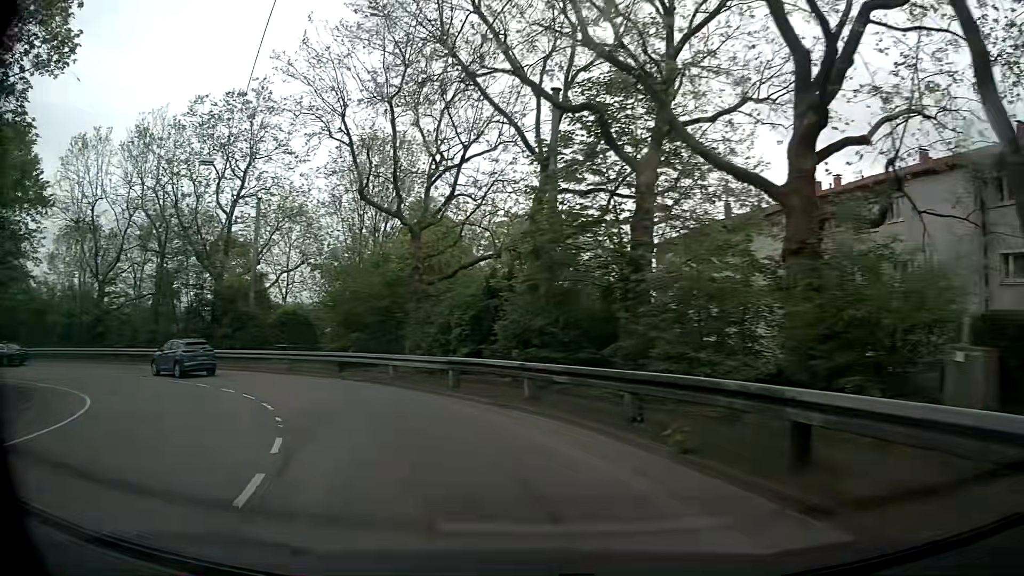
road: secondary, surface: asphalt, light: Day
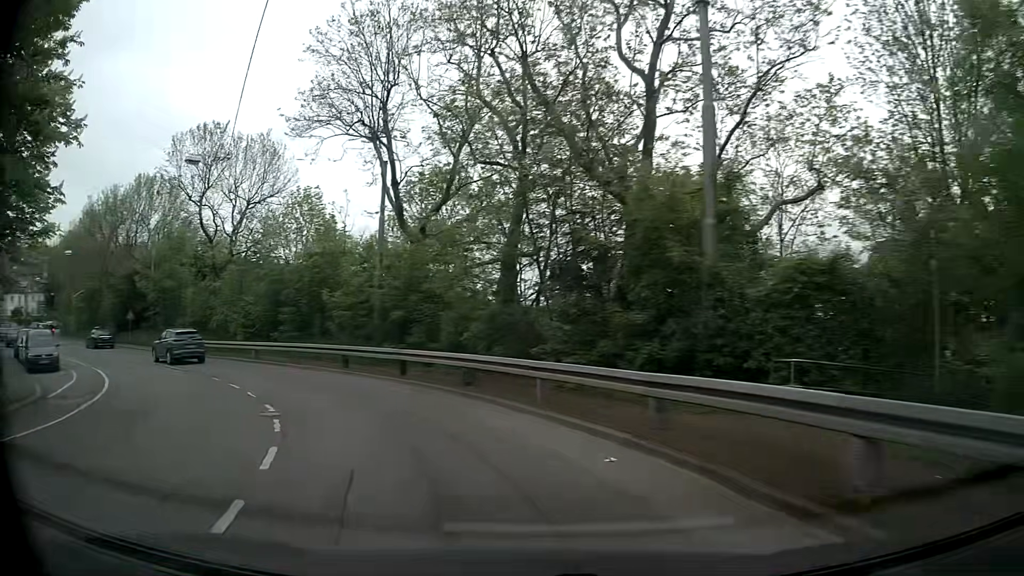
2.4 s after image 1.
(-7.0, +21.4) m; -39°
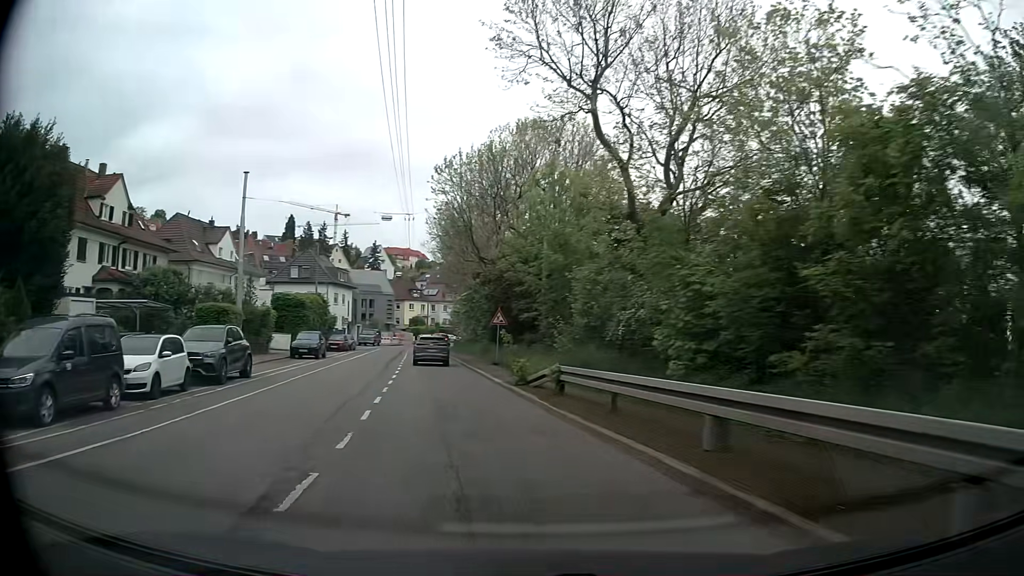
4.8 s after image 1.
(-8.2, +21.7) m; -41°
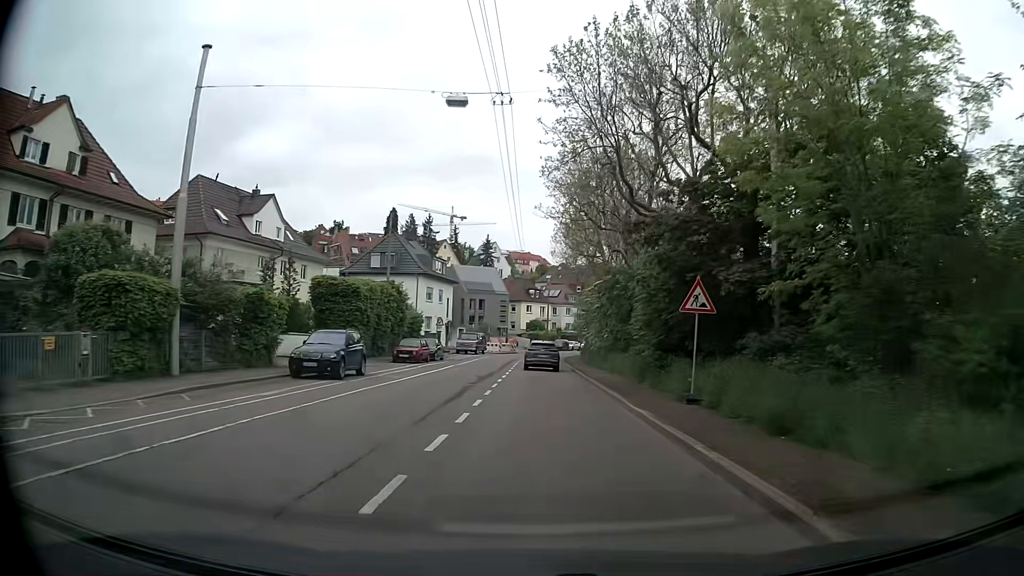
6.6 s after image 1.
(-2.3, +18.3) m; -10°
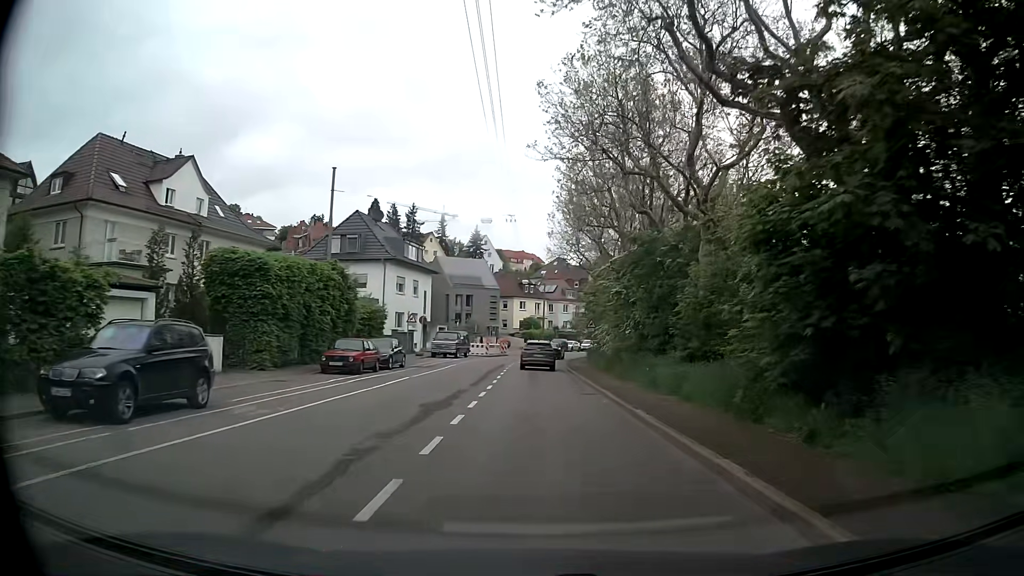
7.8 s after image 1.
(+0.1, +12.4) m; +1°
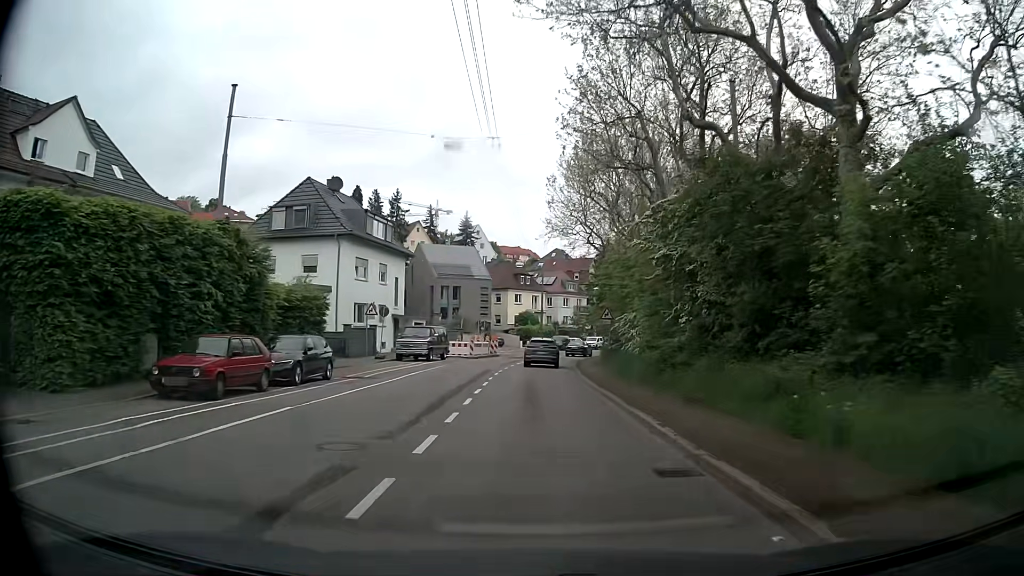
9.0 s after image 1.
(-0.1, +12.1) m; 0°
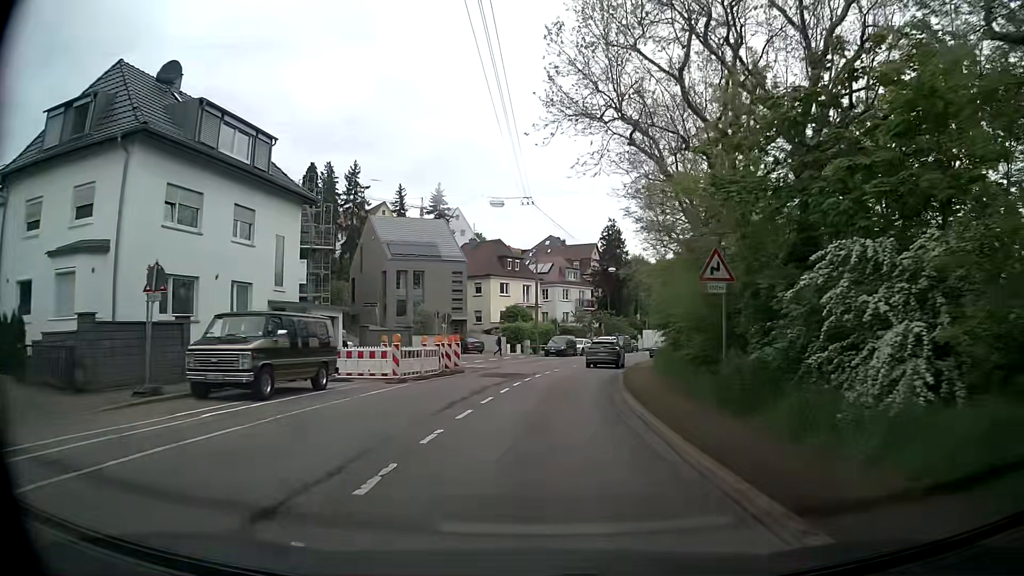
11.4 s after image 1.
(-0.2, +23.4) m; +1°
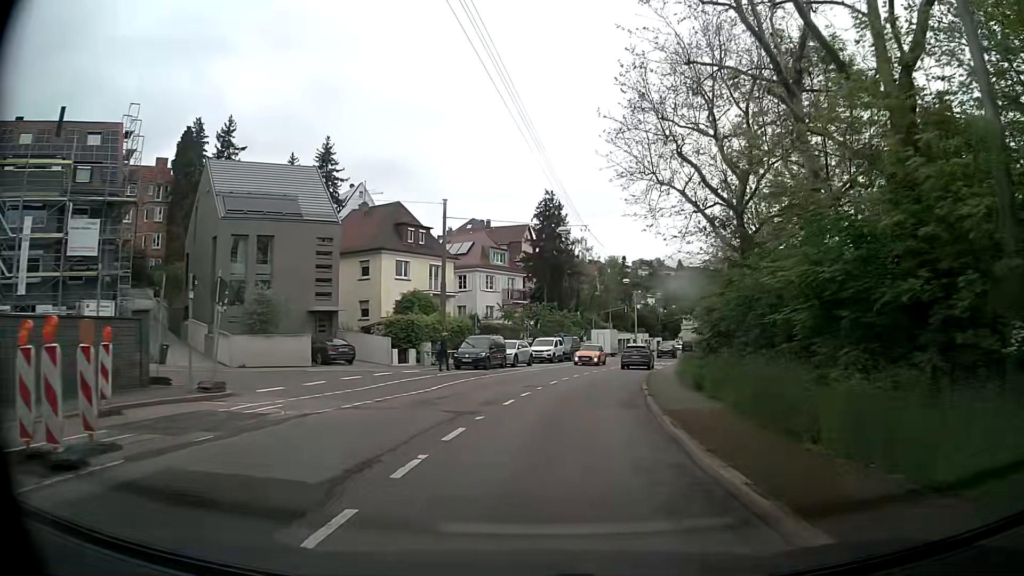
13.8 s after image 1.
(+0.8, +22.3) m; +7°
(0, +10) (+1, +20) (+2, +30) (+4, +40) (+7, +49) (+9, +59) (+12, +69) (+14, +78) (+17, +88) (+19, +98) m
